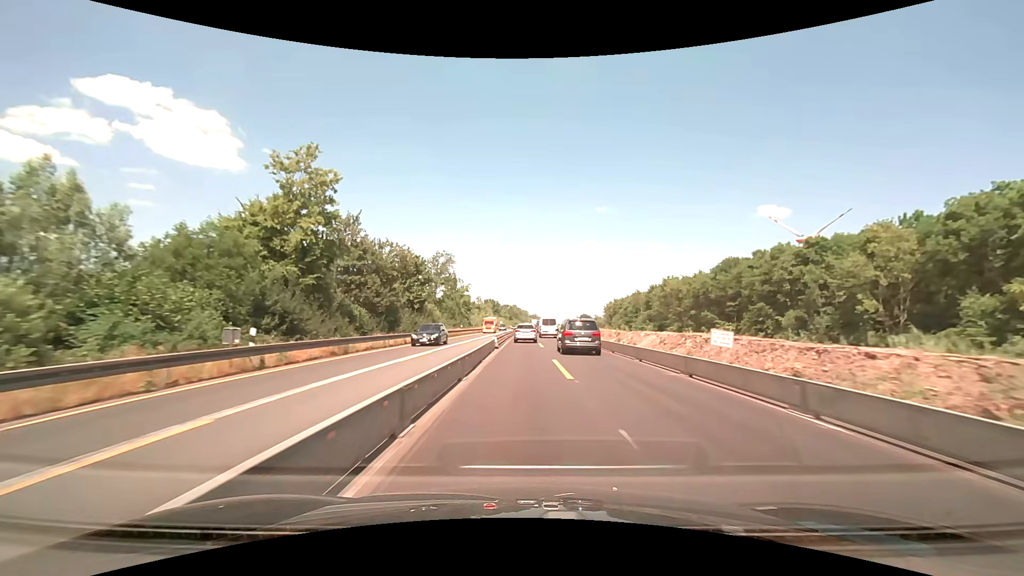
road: motorway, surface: concrete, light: Day
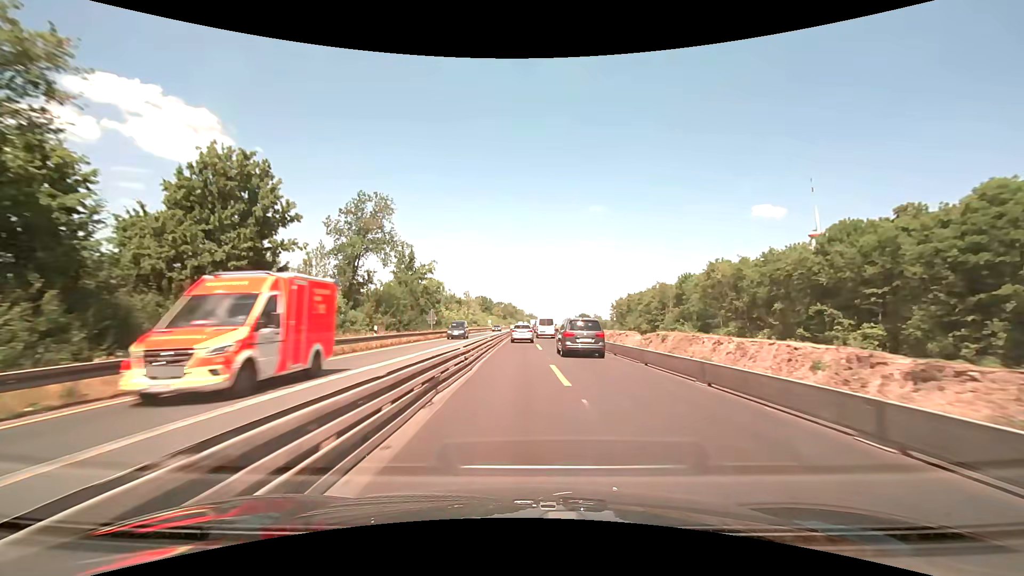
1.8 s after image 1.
(+0.3, +38.3) m; +1°
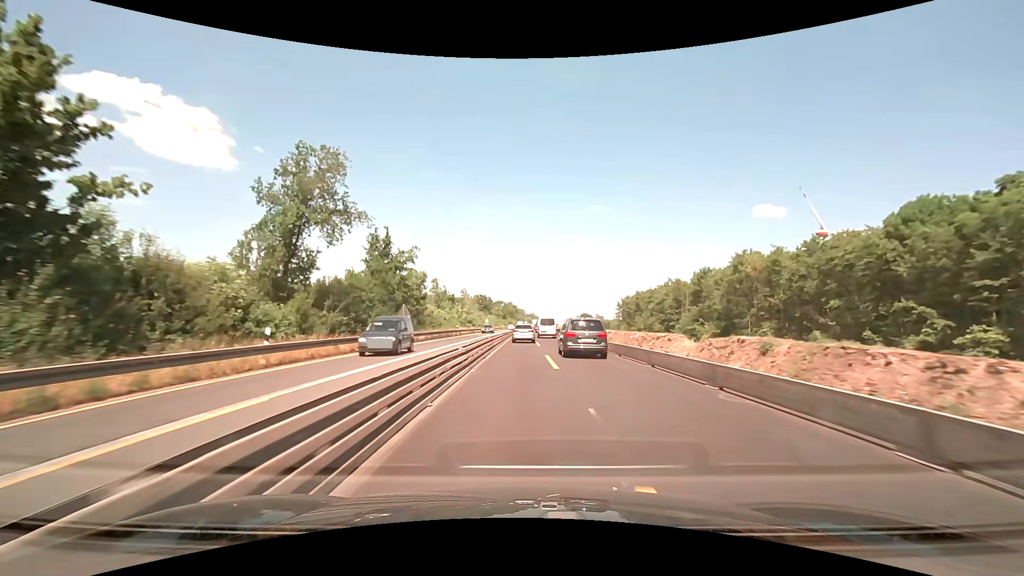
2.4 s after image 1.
(0.0, +12.7) m; 0°
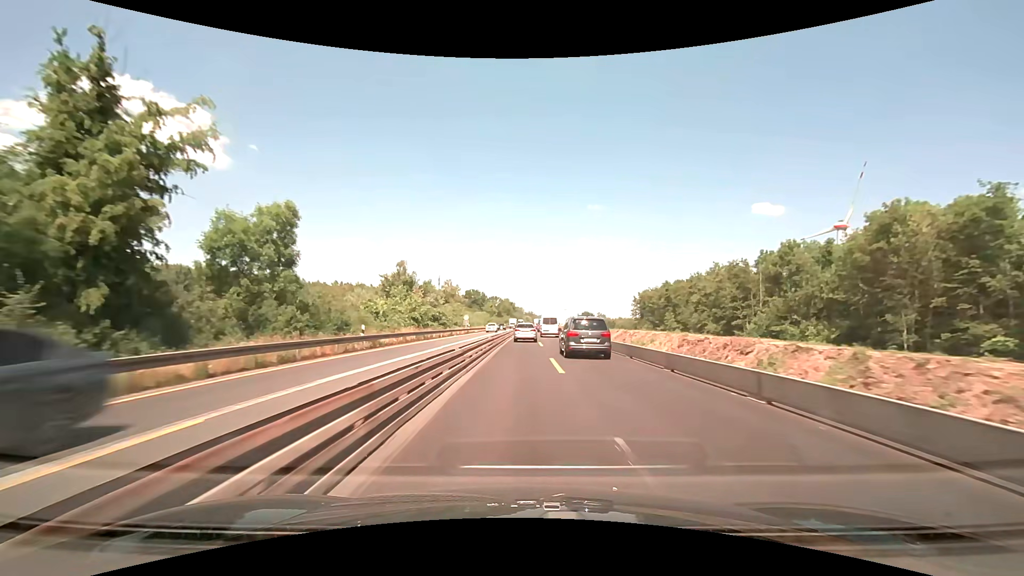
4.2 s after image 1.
(+0.1, +38.2) m; 0°
(0, +10) (0, +20) (0, +30) (0, +40) (+1, +50) (+1, +60) (+1, +70) (+1, +80) (+1, +90) (+1, +100) m
